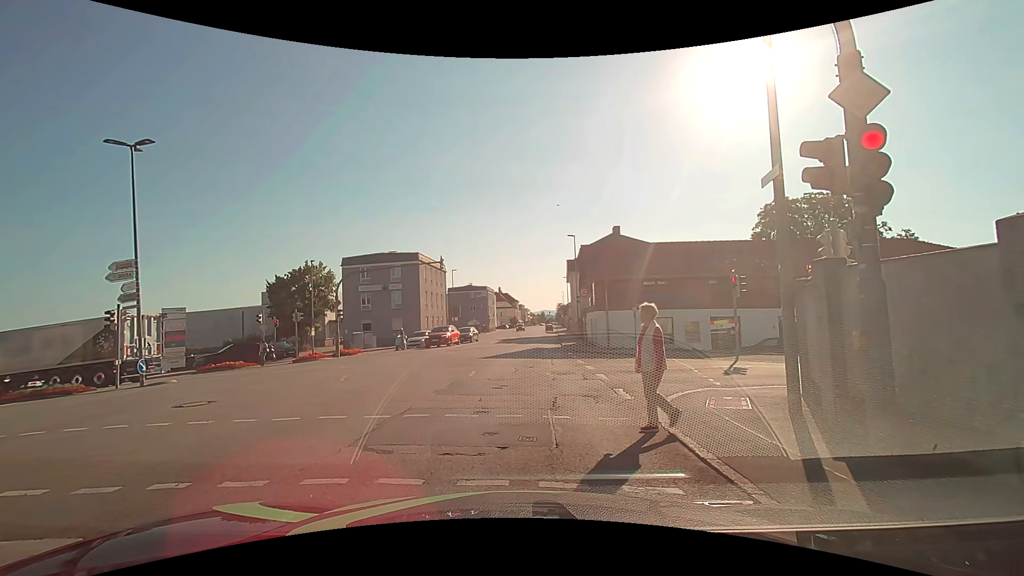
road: tertiary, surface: asphalt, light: Day
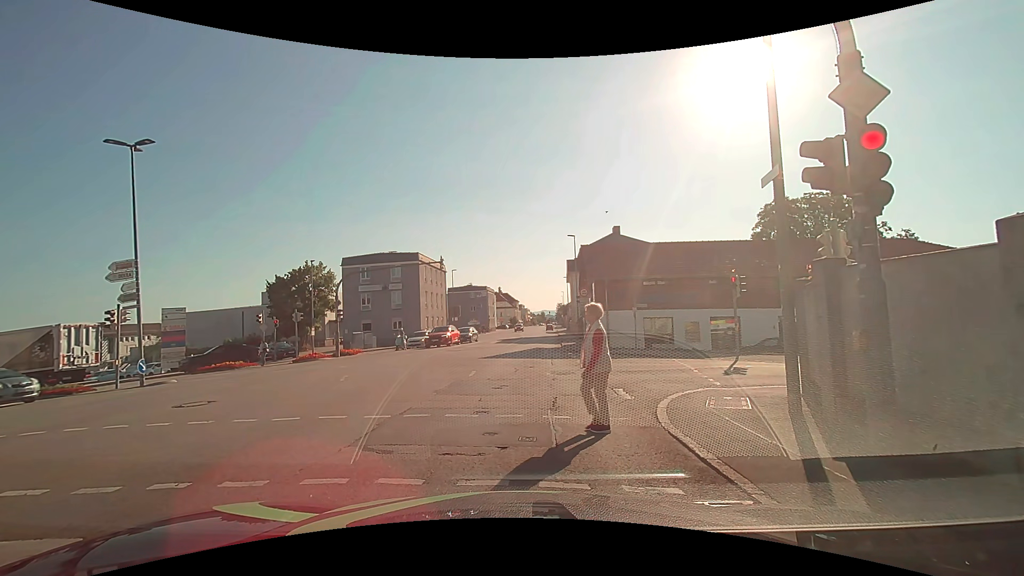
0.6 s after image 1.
(0.0, 0.0) m; 0°
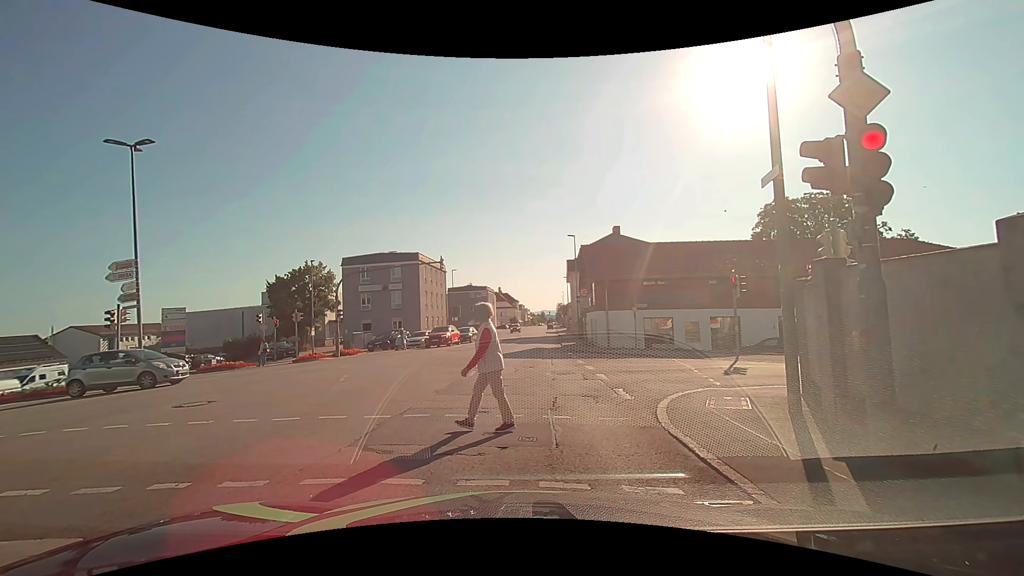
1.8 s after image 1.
(0.0, 0.0) m; 0°
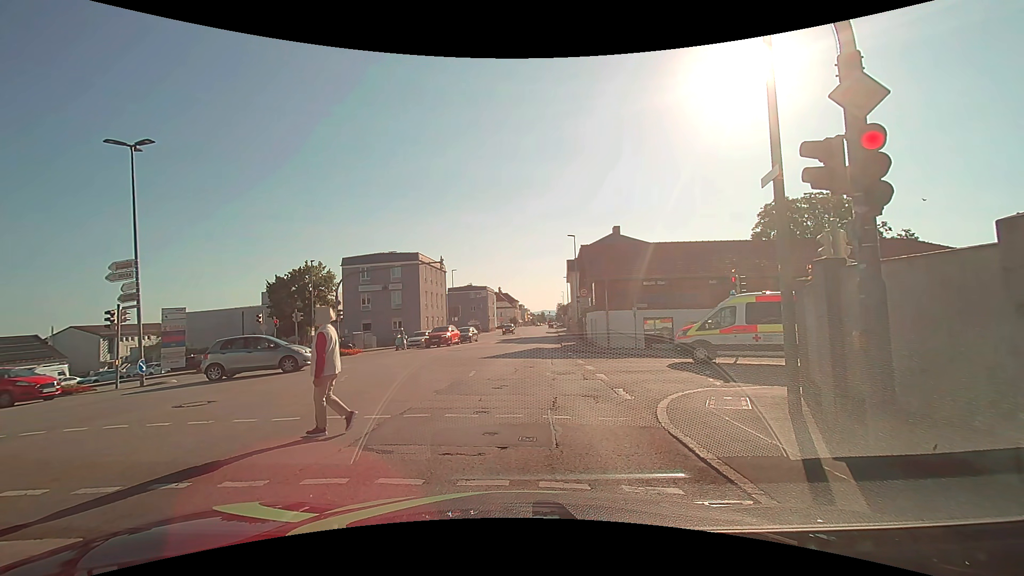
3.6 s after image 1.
(0.0, 0.0) m; 0°
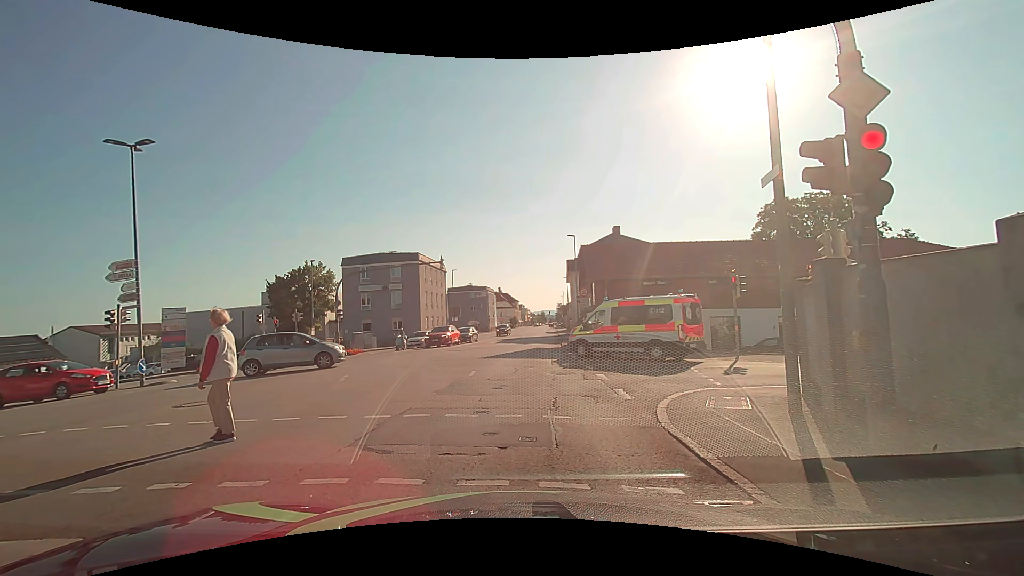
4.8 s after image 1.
(0.0, 0.0) m; 0°
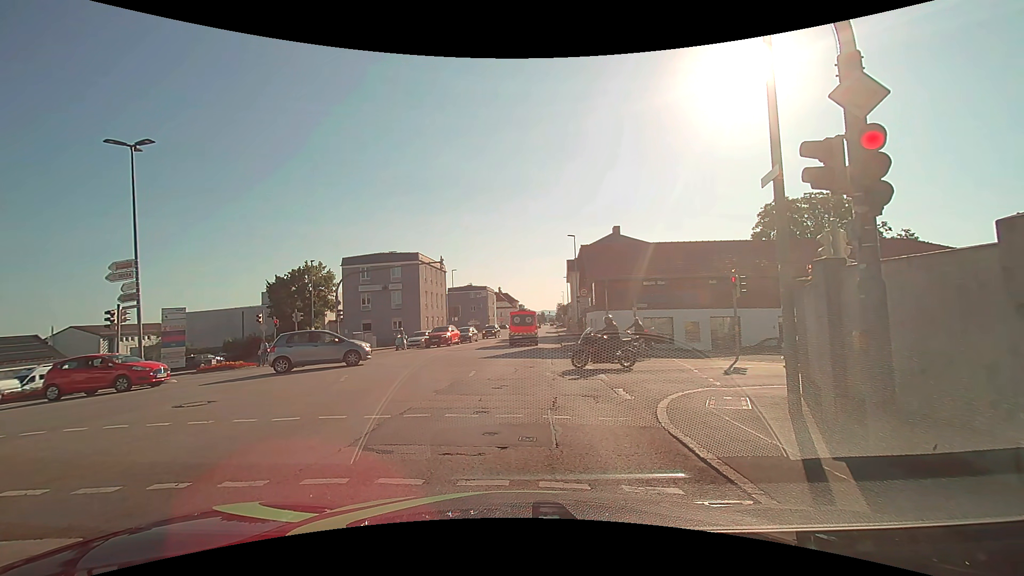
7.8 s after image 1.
(0.0, 0.0) m; 0°
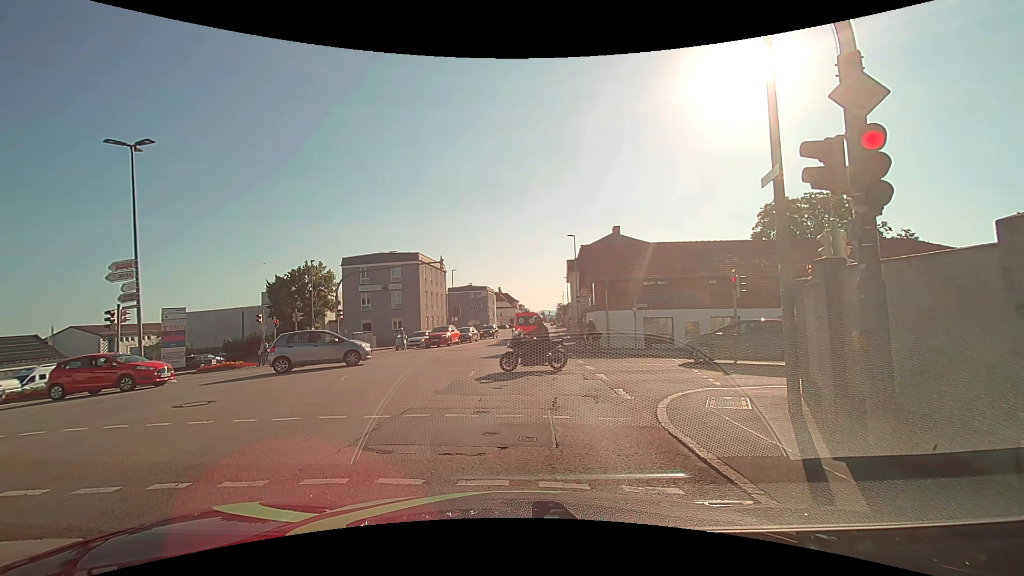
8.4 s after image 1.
(0.0, 0.0) m; 0°
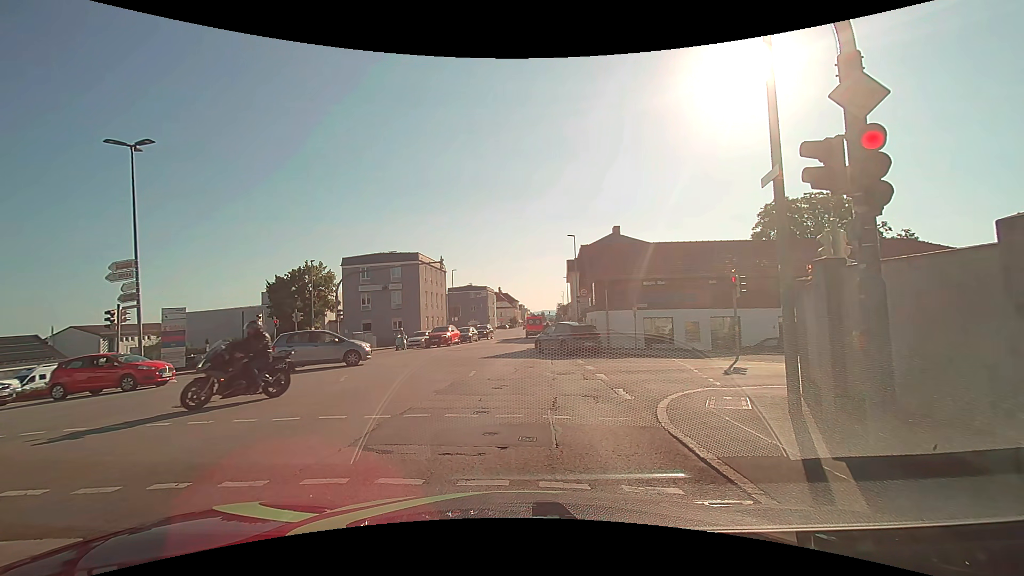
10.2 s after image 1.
(0.0, 0.0) m; 0°
(0, +10) (+1, +20) (+2, +30) (+3, +40) (+4, +50) (+4, +60) (+4, +70) (+5, +80) (+5, +90) (+6, +100) m
